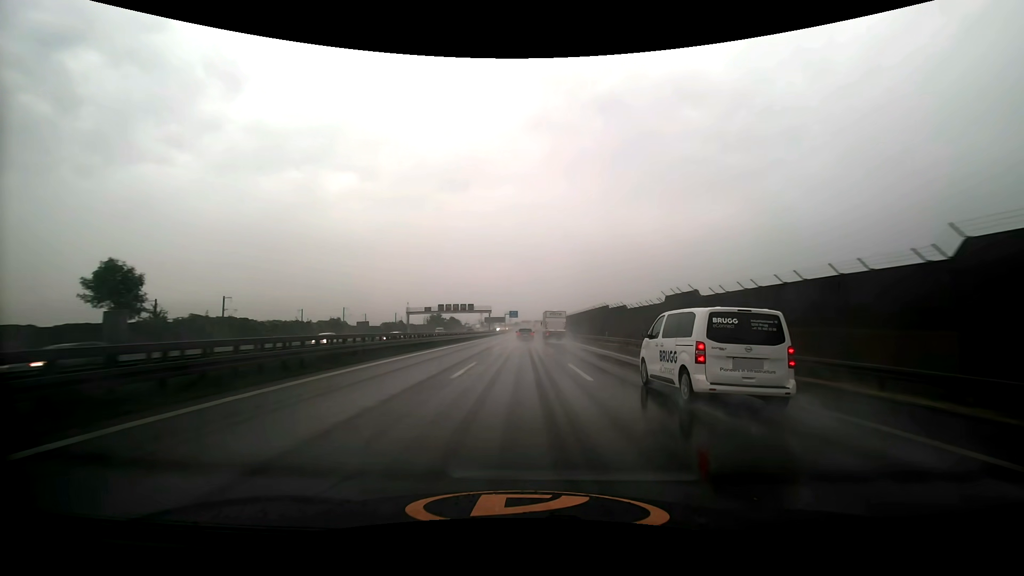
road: motorway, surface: asphalt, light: Day
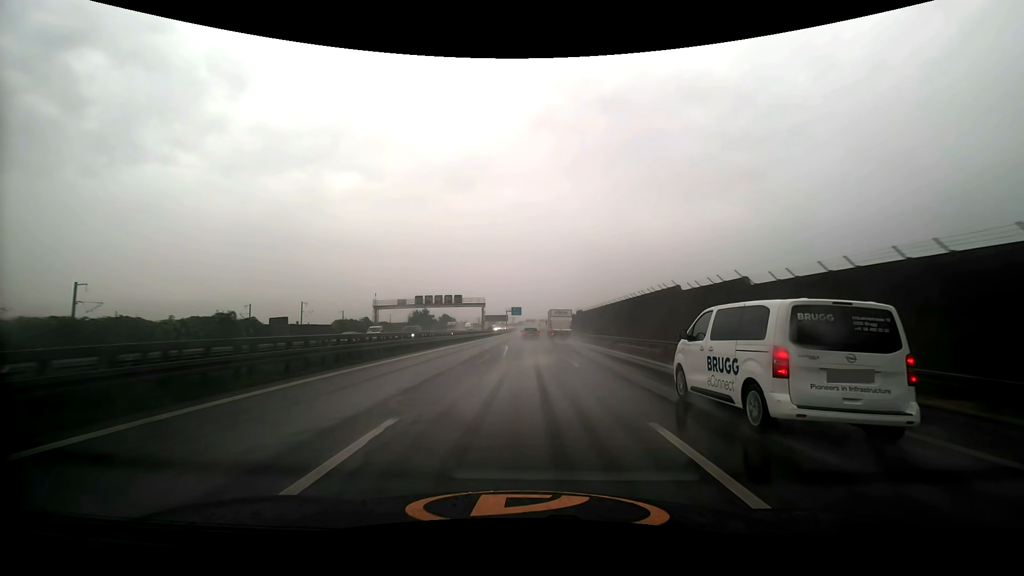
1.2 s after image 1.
(-0.1, +31.2) m; -1°
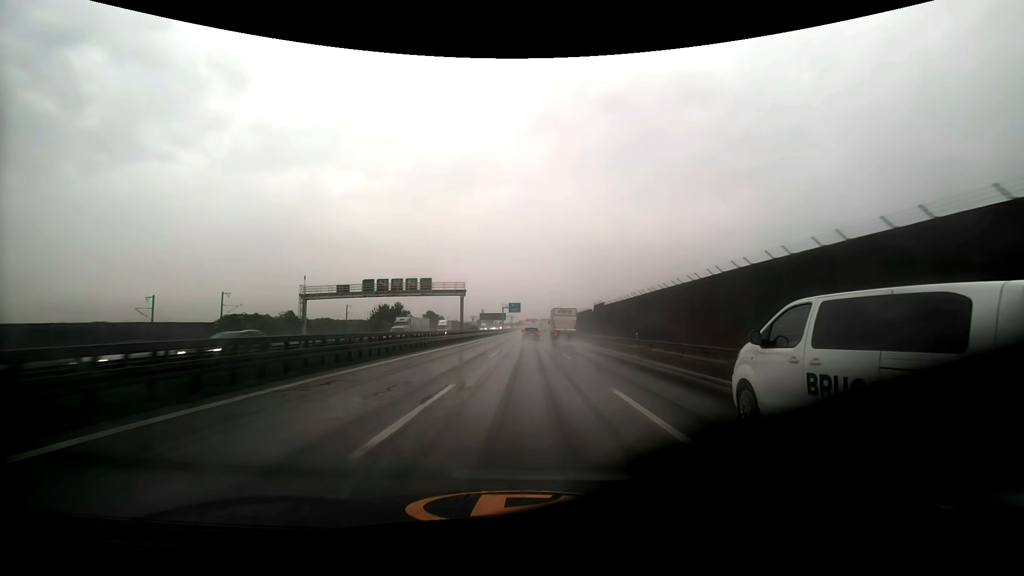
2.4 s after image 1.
(0.0, +31.6) m; 0°
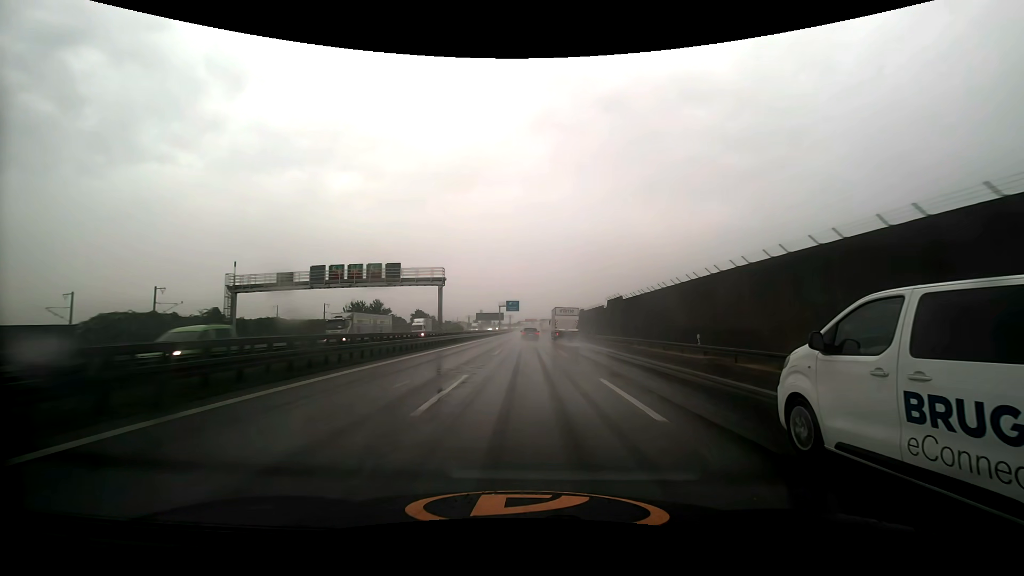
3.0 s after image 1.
(0.0, +15.9) m; 0°
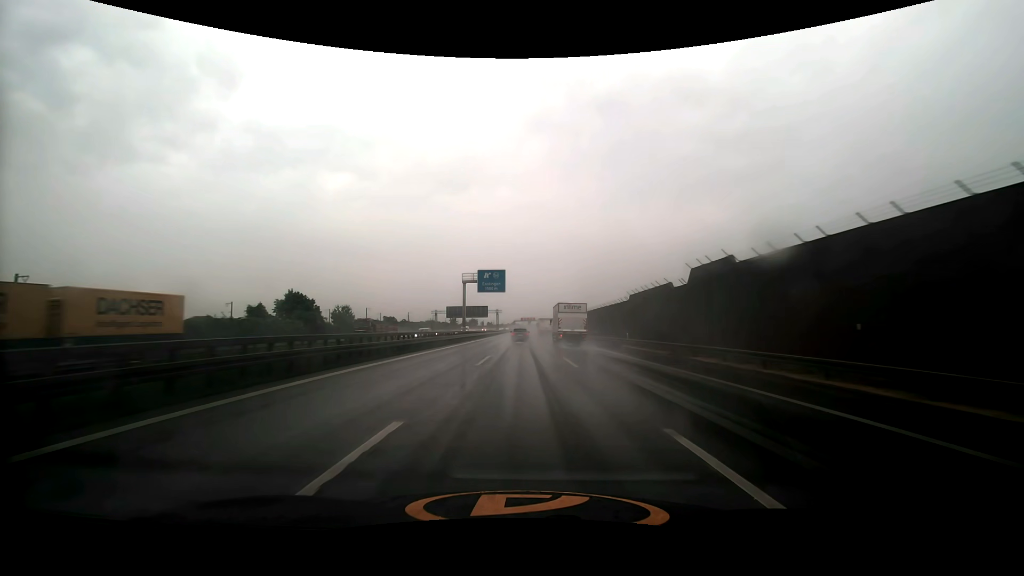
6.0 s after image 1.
(+0.3, +79.9) m; +1°
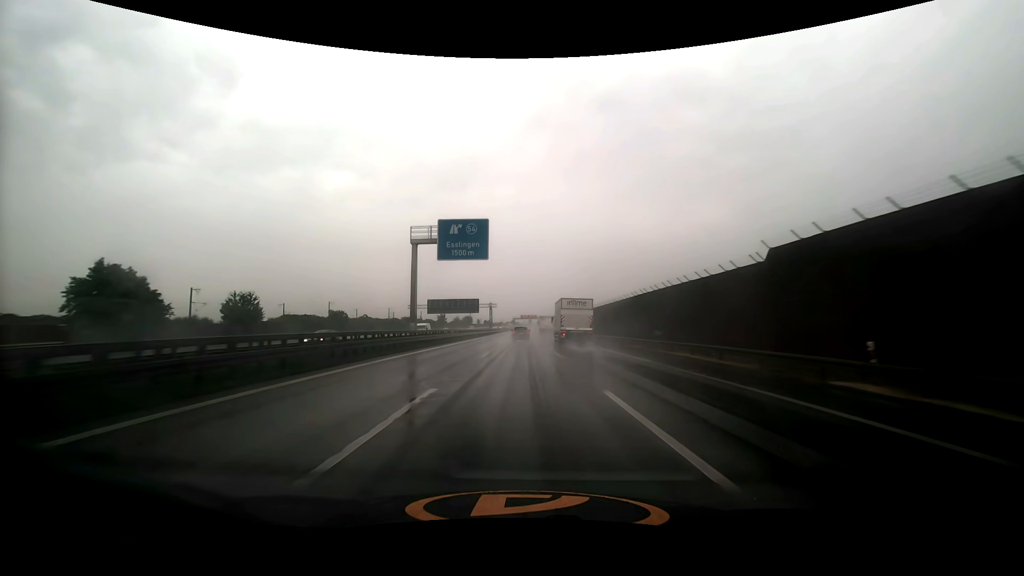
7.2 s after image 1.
(0.0, +32.3) m; 0°
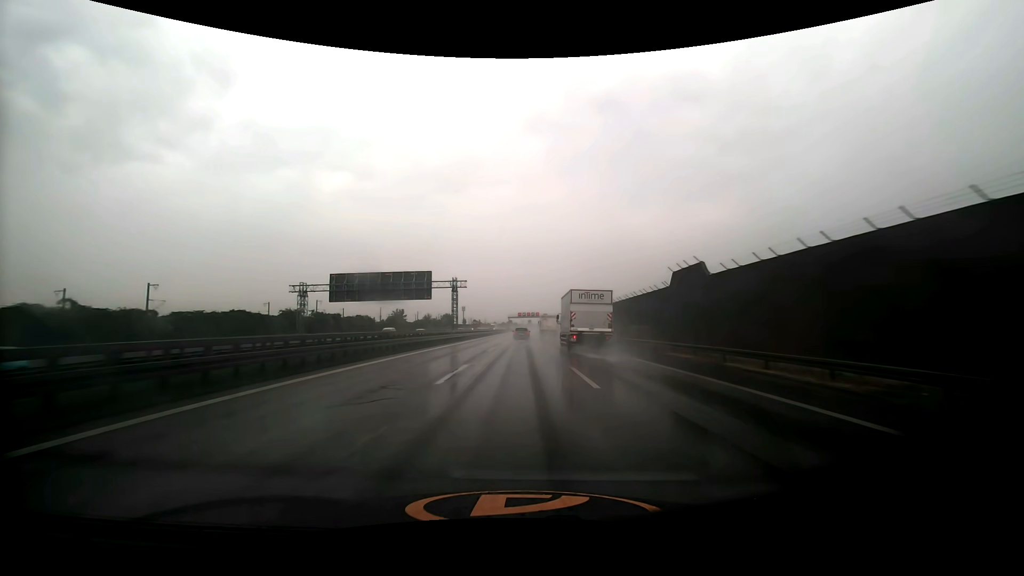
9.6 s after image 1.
(-0.2, +65.2) m; 0°
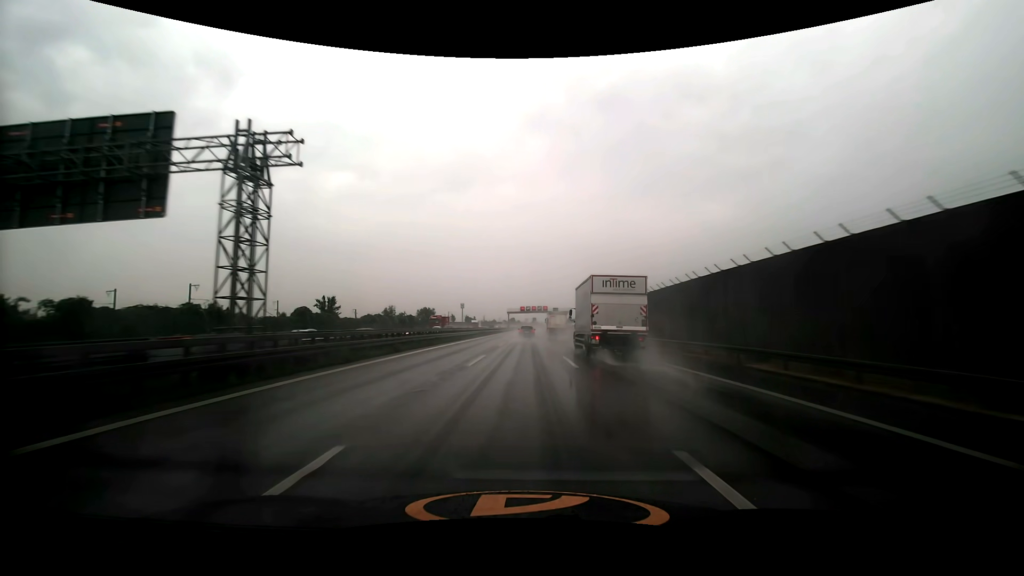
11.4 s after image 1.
(-0.2, +49.1) m; 0°
(0, +10) (0, +20) (0, +30) (0, +40) (0, +50) (0, +60) (0, +70) (0, +80) (0, +90) (+1, +100) m
